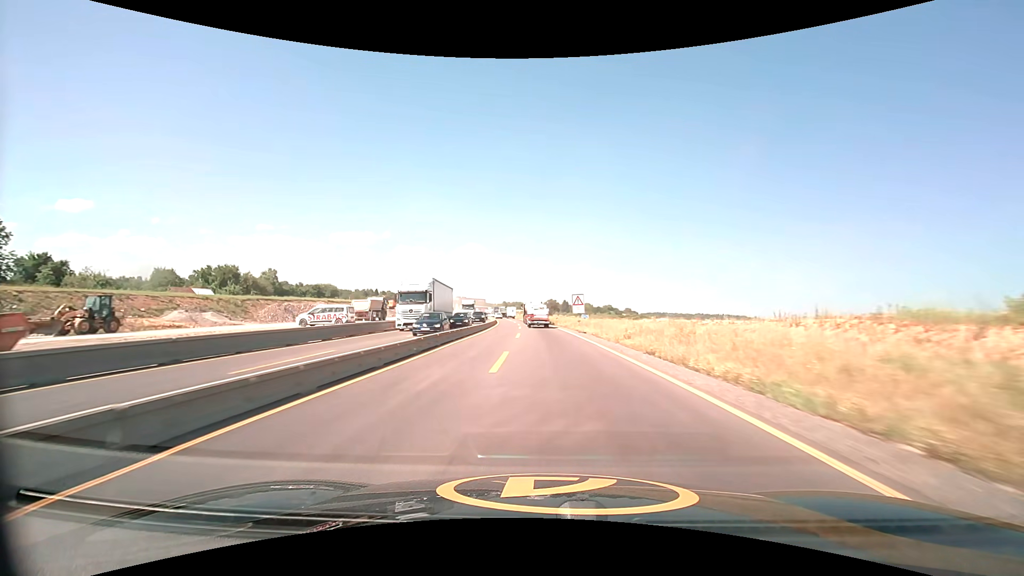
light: Day
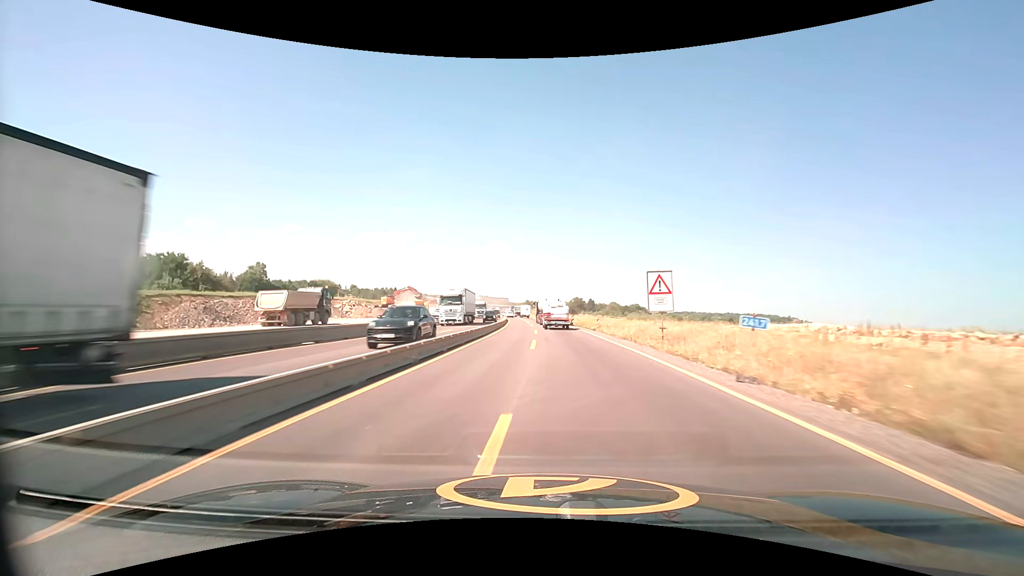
(-0.7, +27.6) m; -3°
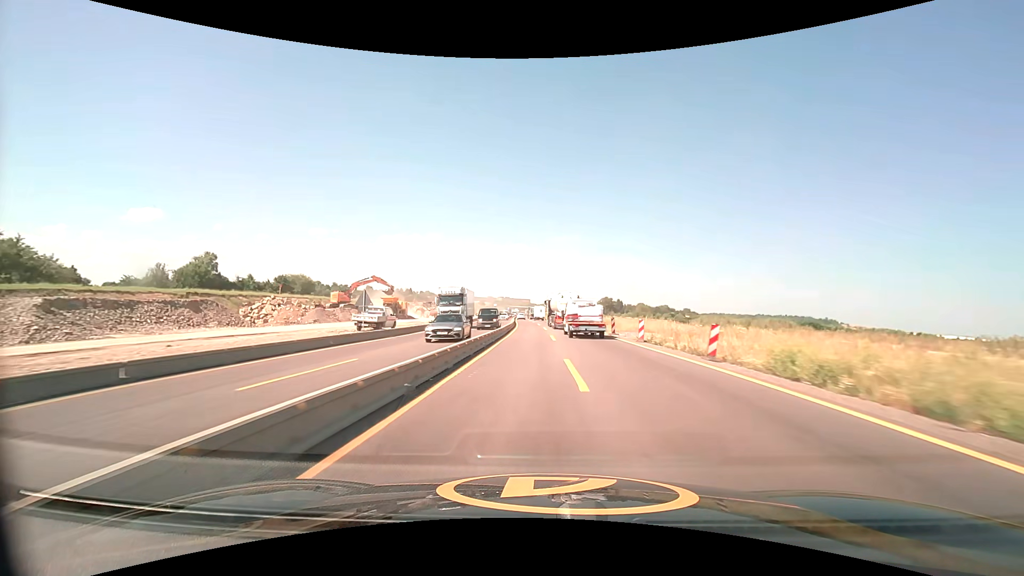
(-1.2, +40.9) m; -3°
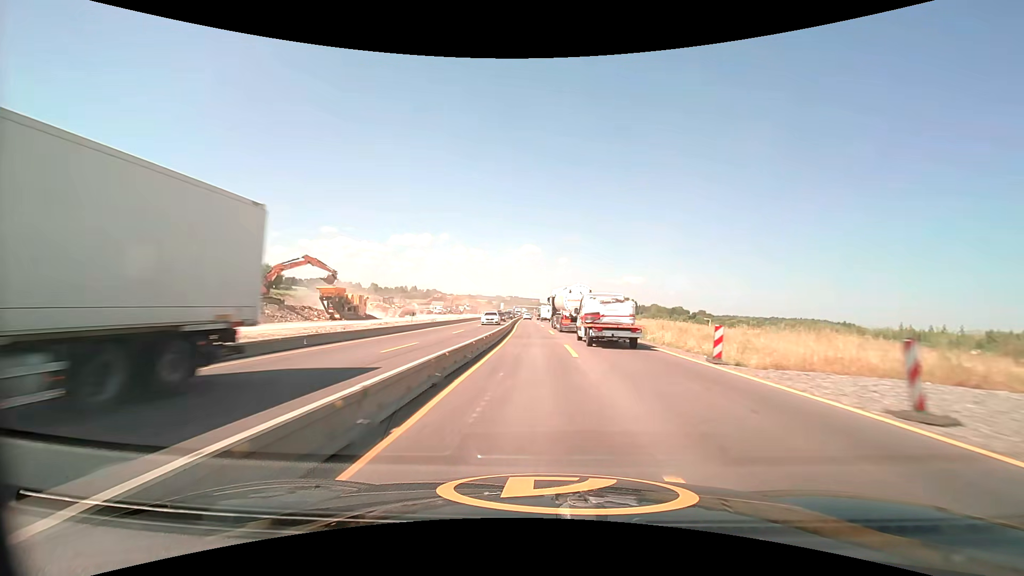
(-0.3, +27.1) m; -1°
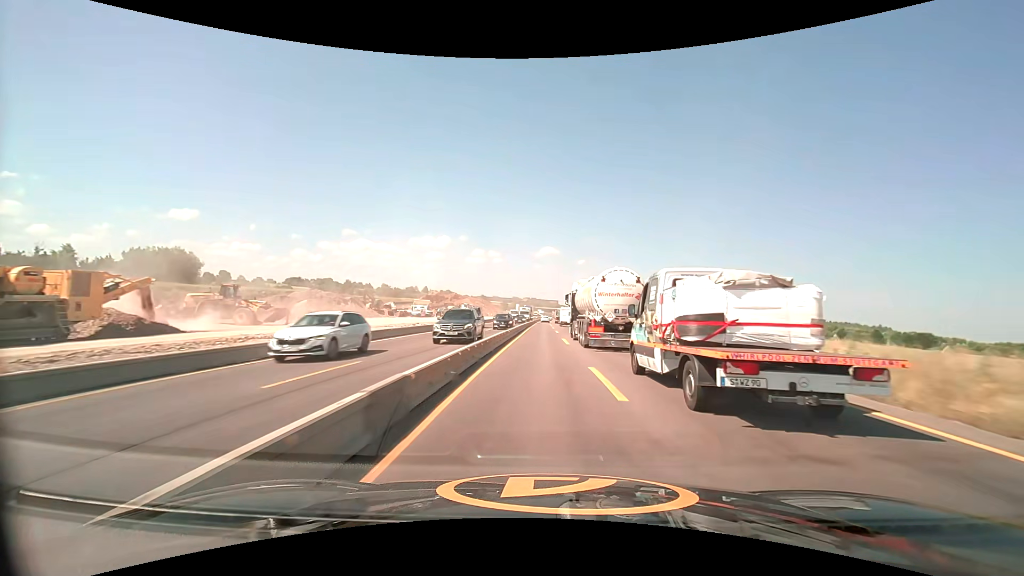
(-0.6, +40.4) m; -2°
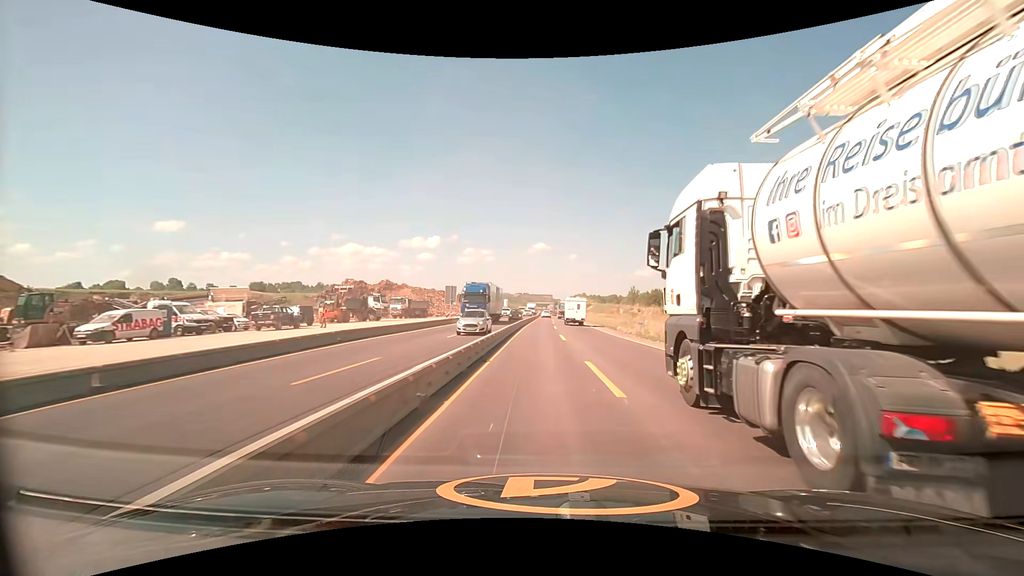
(+0.2, +67.0) m; +1°
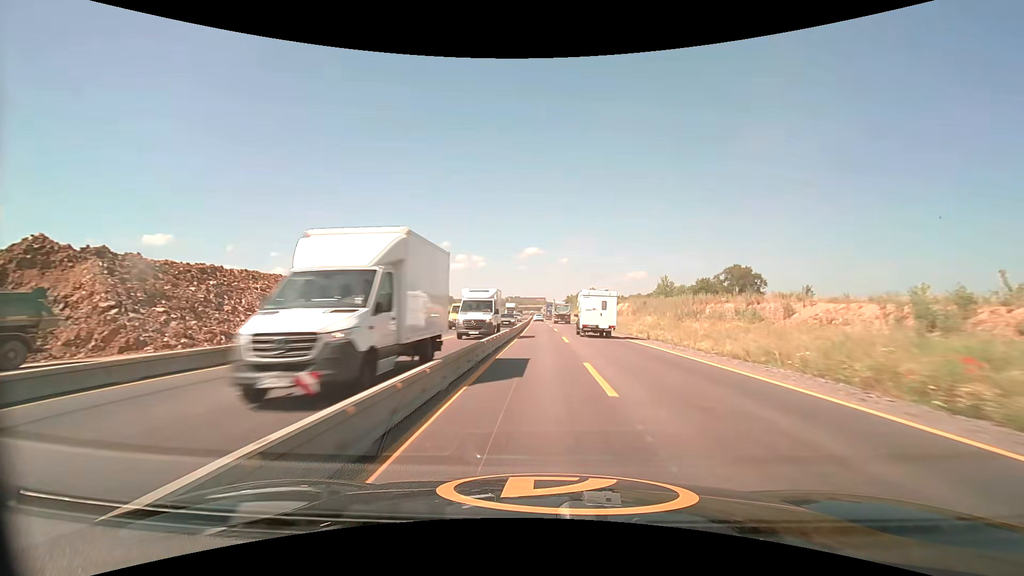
(+0.4, +66.5) m; +1°
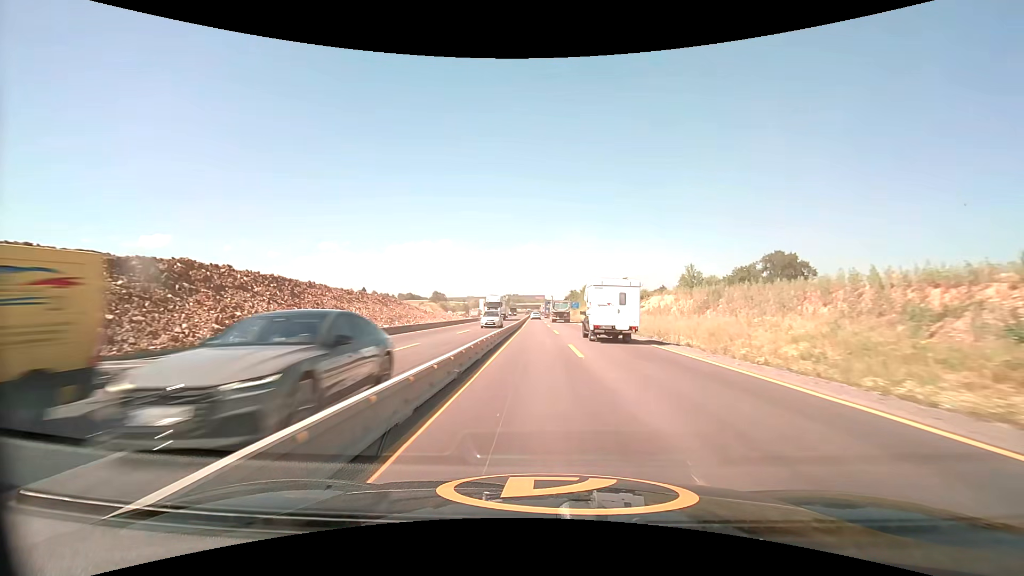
(+0.1, +26.4) m; 0°
(0, +10) (0, +20) (0, +30) (0, +40) (0, +50) (-1, +60) (-1, +70) (-1, +80) (-1, +90) (-1, +100) m
